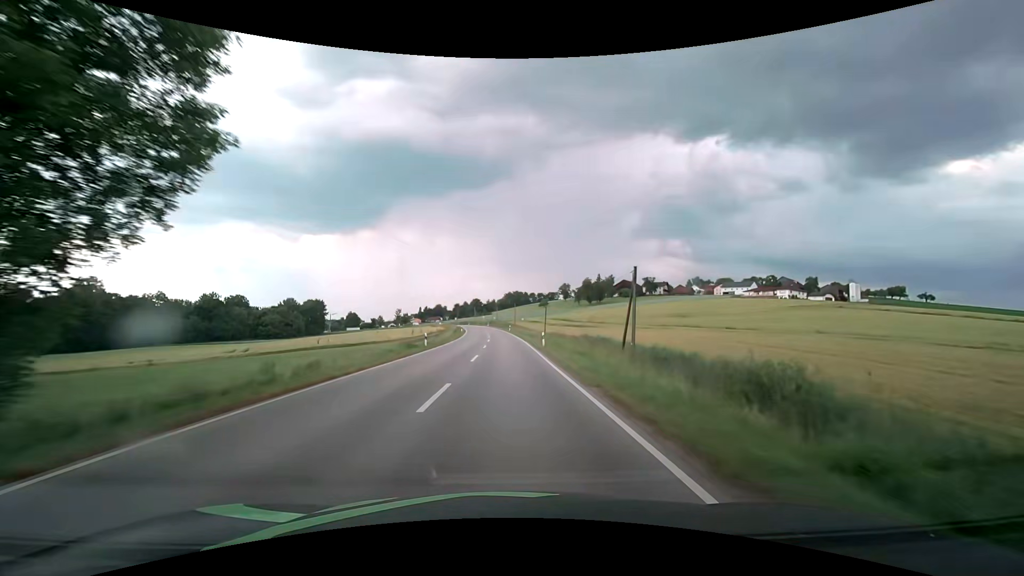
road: secondary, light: Day
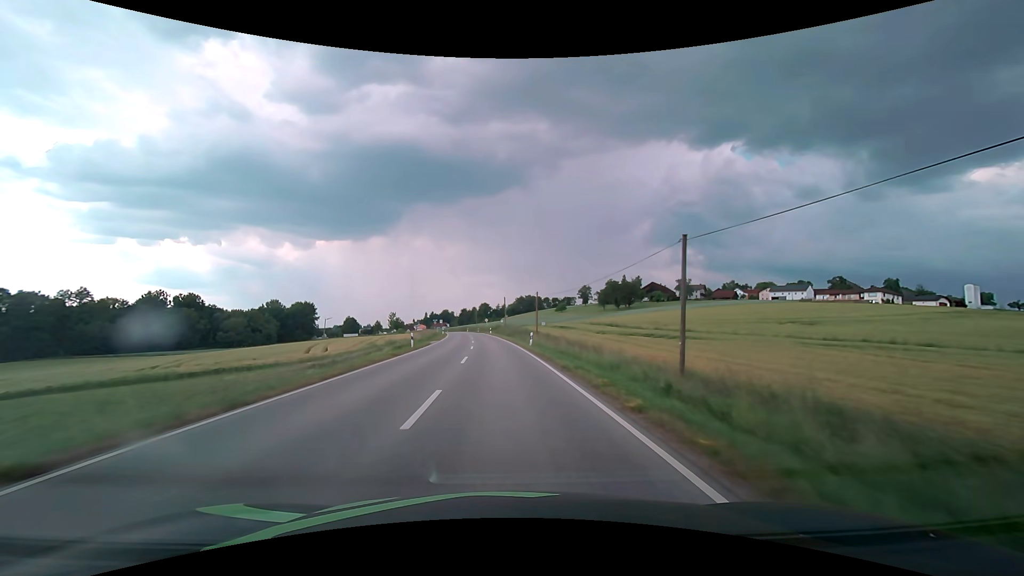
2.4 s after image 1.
(-0.3, +49.4) m; -1°
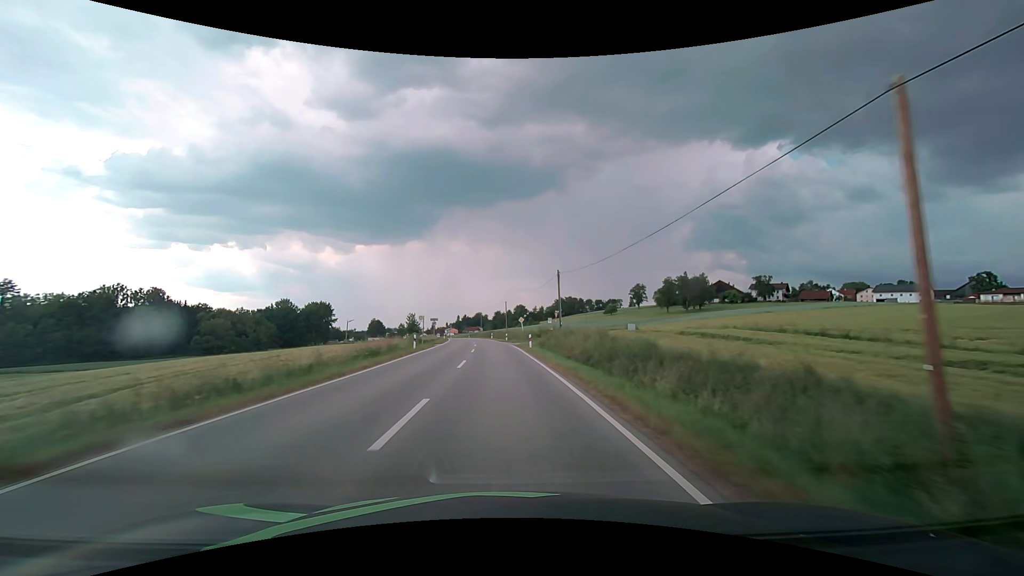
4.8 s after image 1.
(-1.7, +49.2) m; -4°
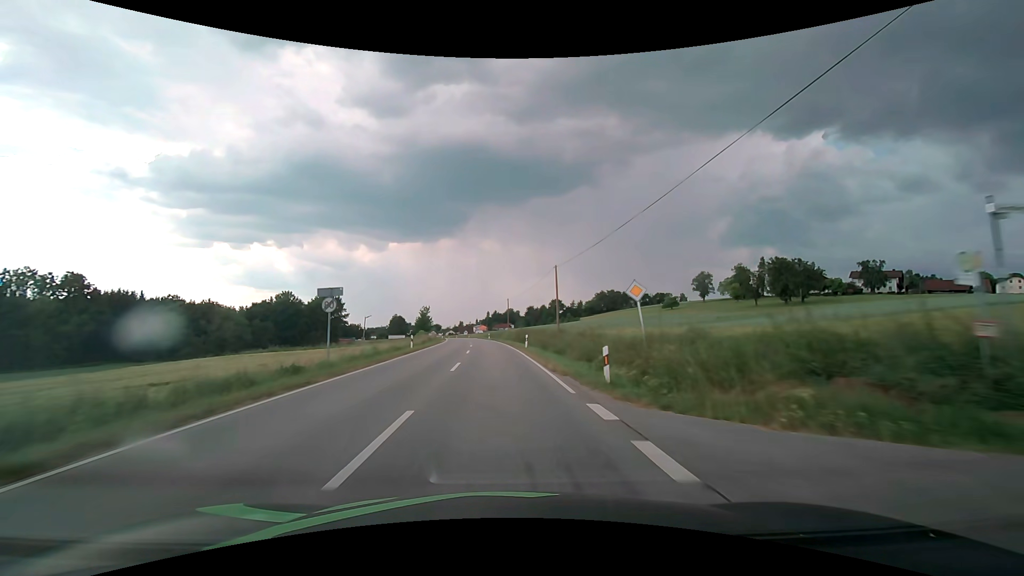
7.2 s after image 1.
(-1.6, +49.5) m; -4°
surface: asphalt
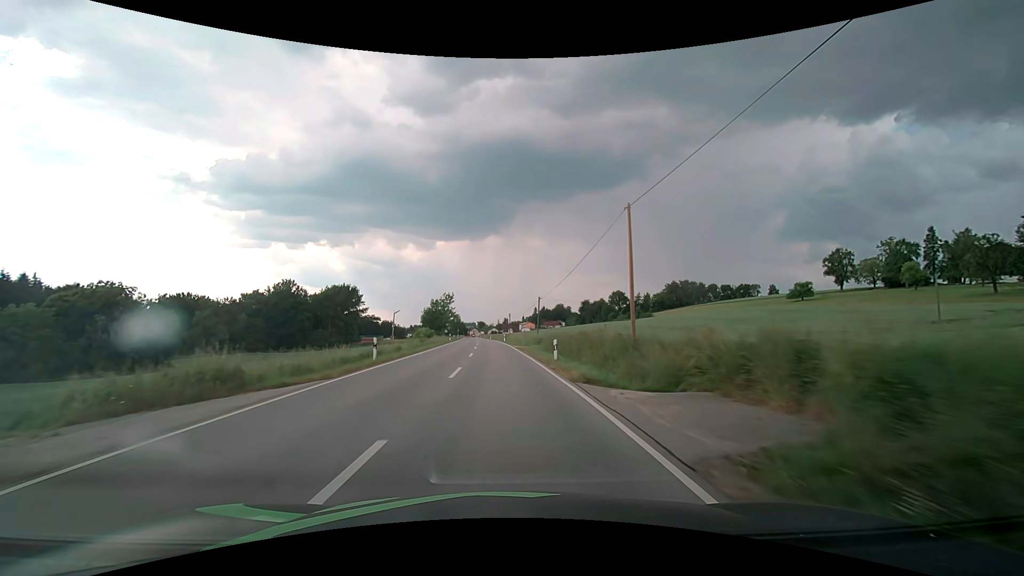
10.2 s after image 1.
(-3.0, +62.4) m; -5°
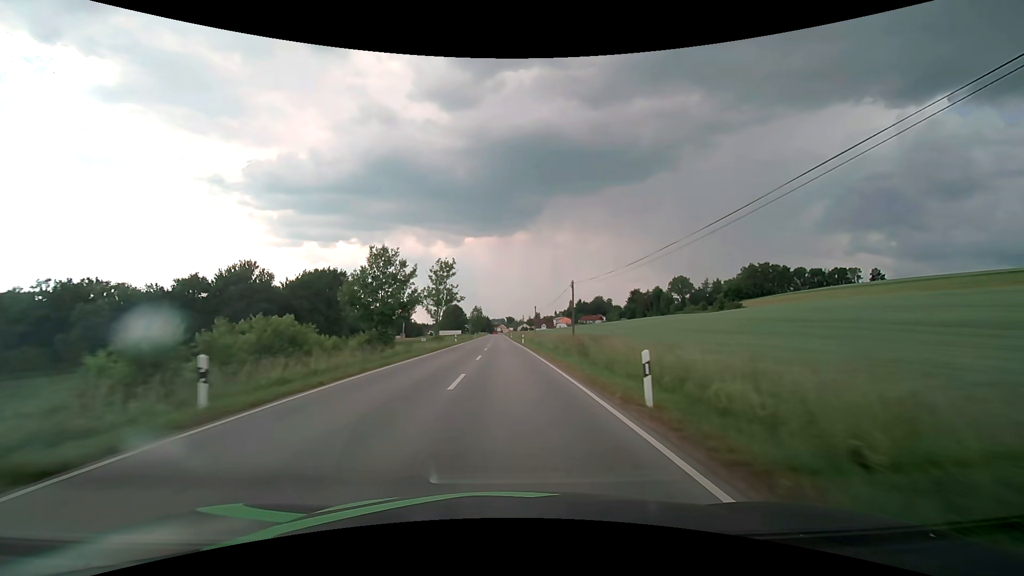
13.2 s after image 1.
(-2.3, +62.9) m; -4°
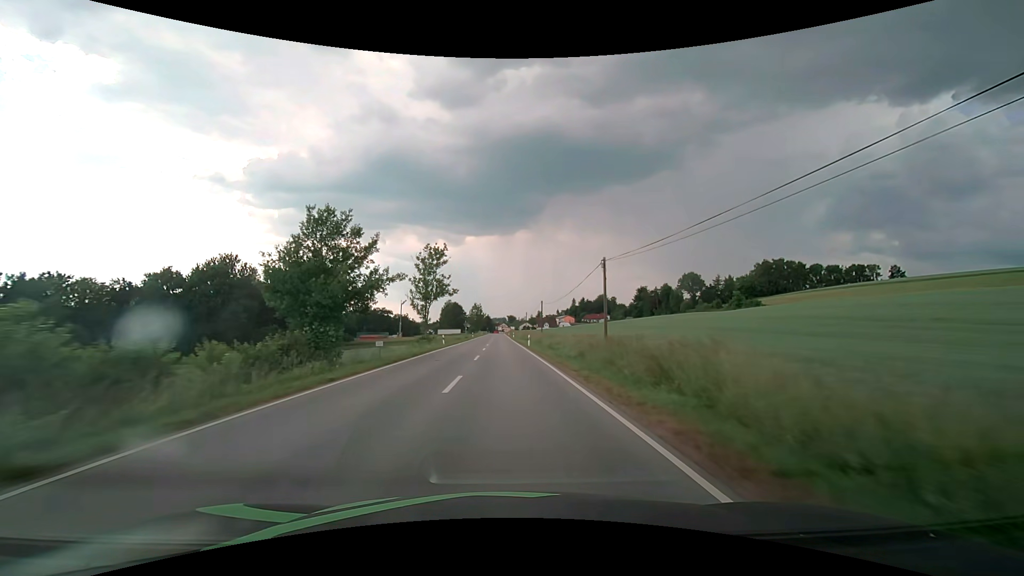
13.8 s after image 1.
(0.0, +12.6) m; 0°
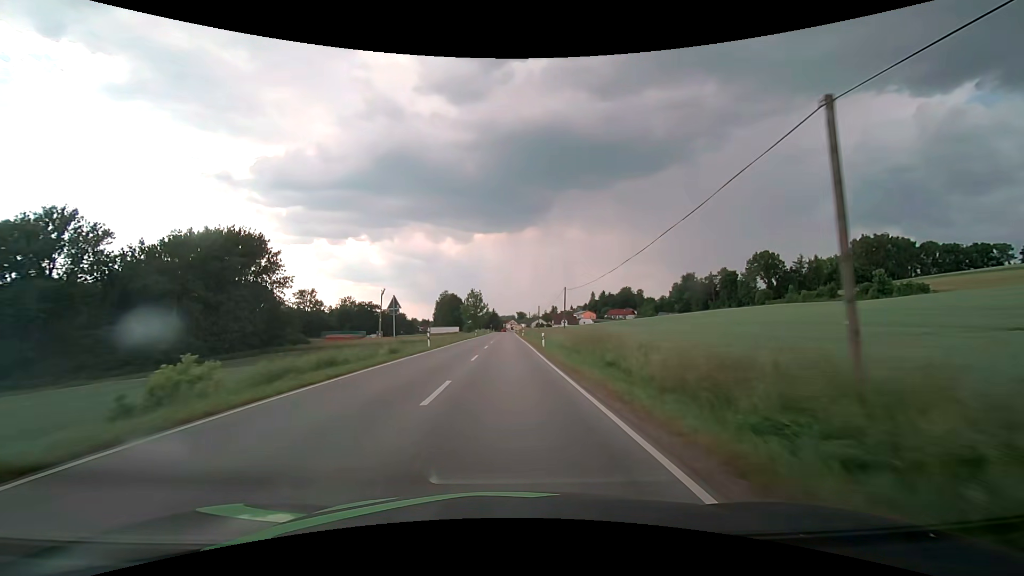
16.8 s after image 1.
(-0.5, +61.8) m; -1°
(0, +10) (0, +20) (0, +30) (0, +40) (0, +50) (0, +60) (0, +70) (0, +80) (0, +90) (0, +100) m
